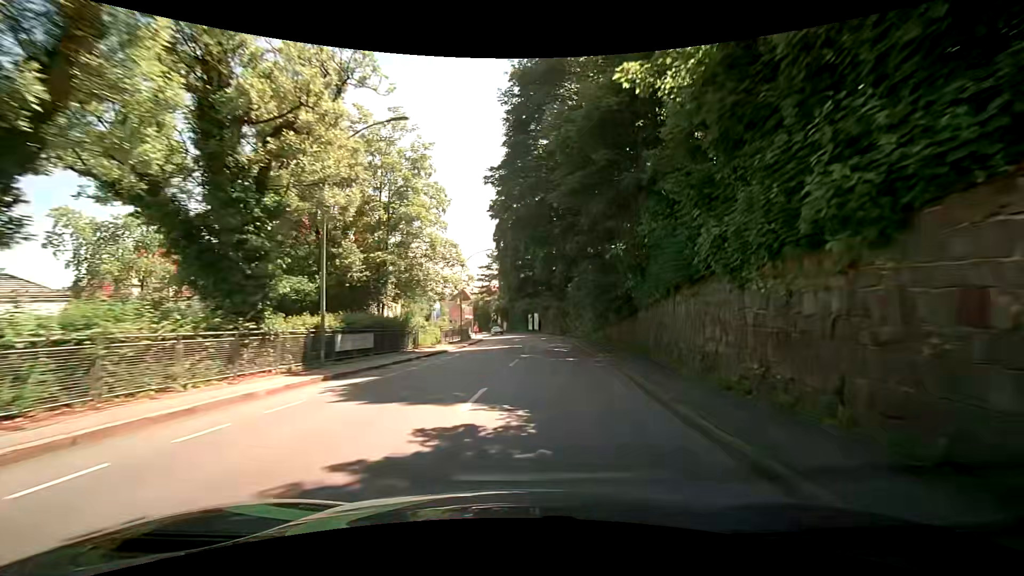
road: tertiary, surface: asphalt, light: Day
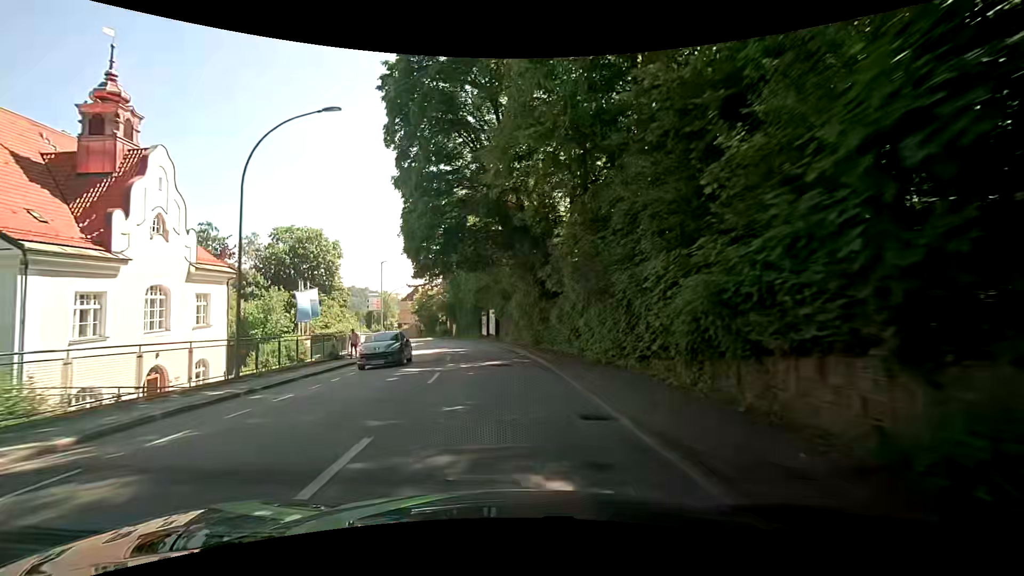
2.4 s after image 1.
(+2.4, +31.4) m; +4°
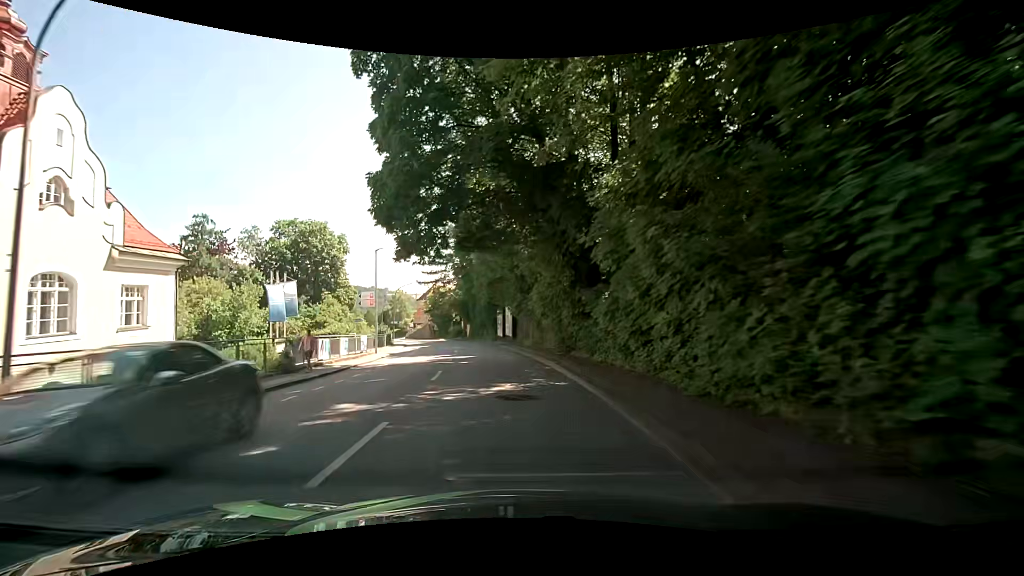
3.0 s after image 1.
(-0.1, +7.9) m; -1°
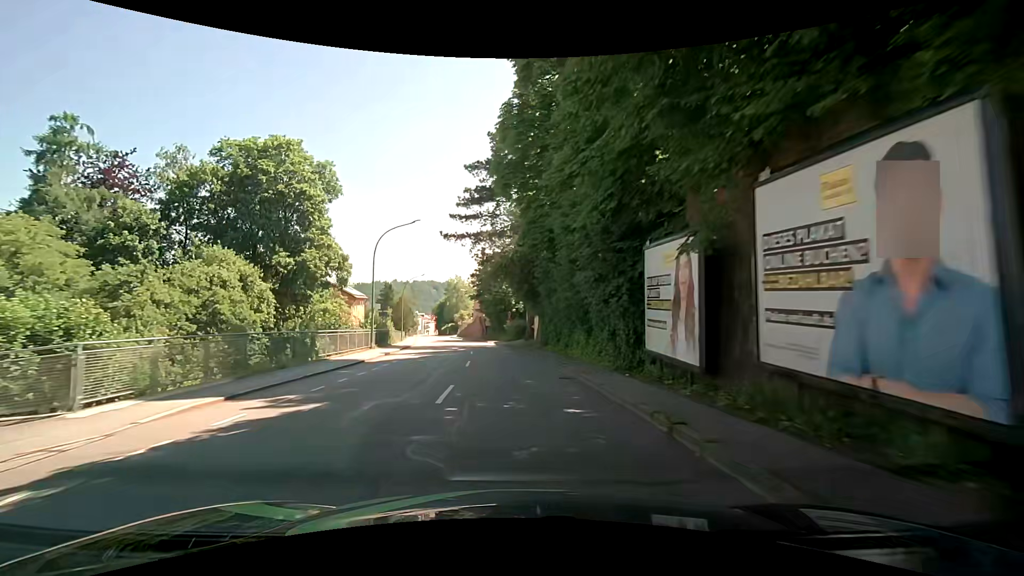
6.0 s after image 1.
(-3.9, +40.6) m; -9°
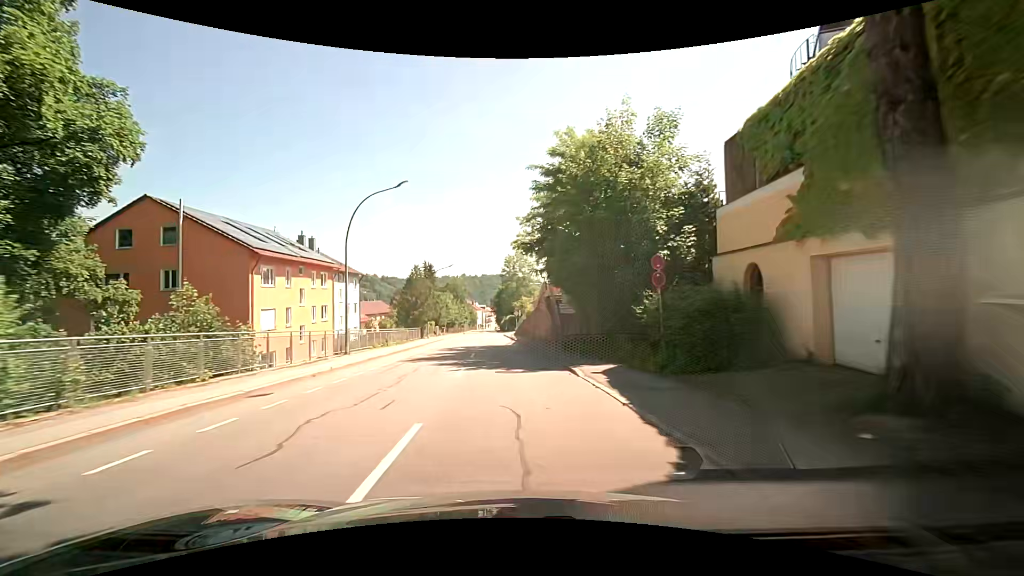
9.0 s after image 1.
(-3.0, +41.2) m; -8°
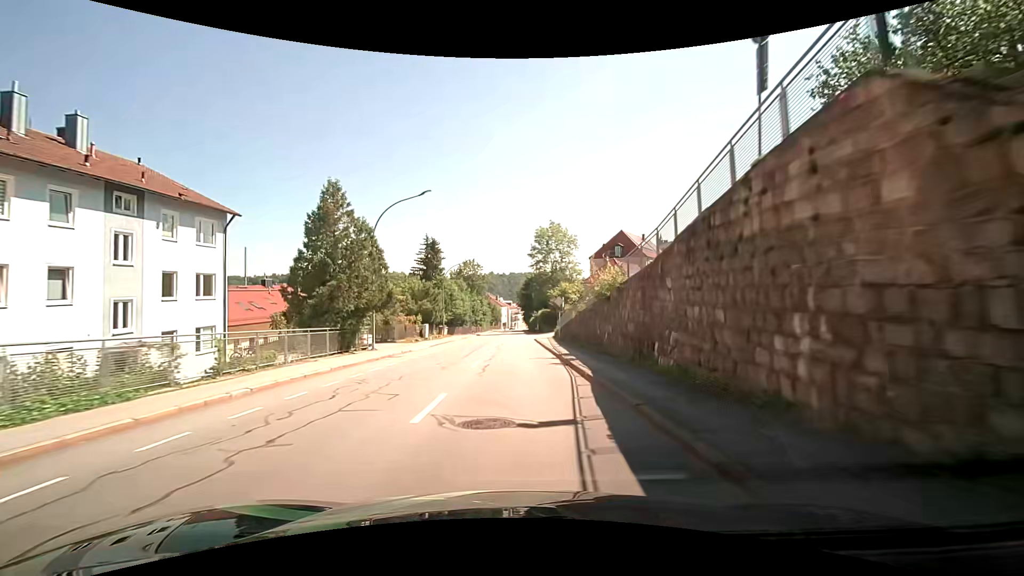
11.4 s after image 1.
(-1.4, +33.2) m; -3°
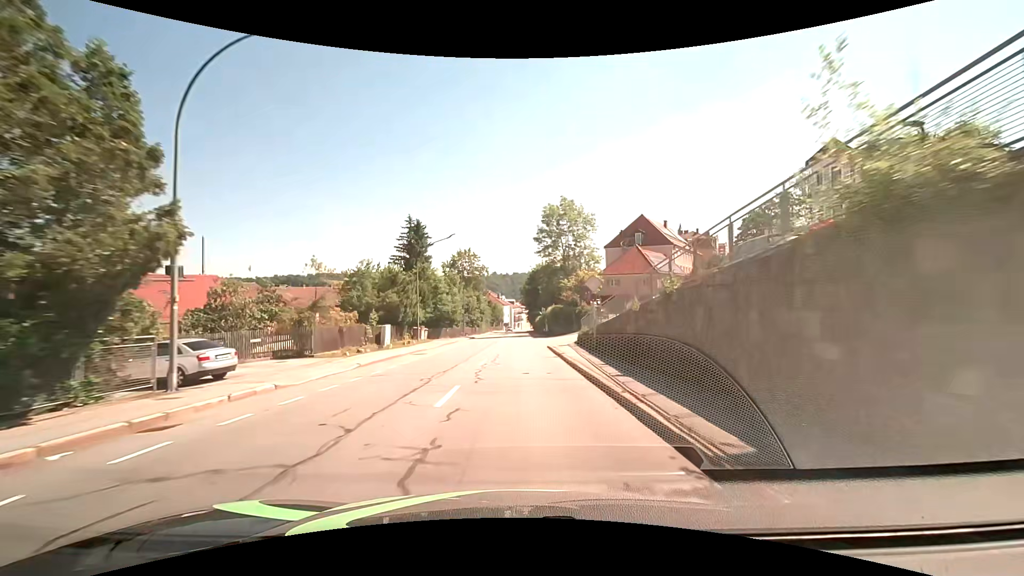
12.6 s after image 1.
(-0.1, +16.6) m; 0°
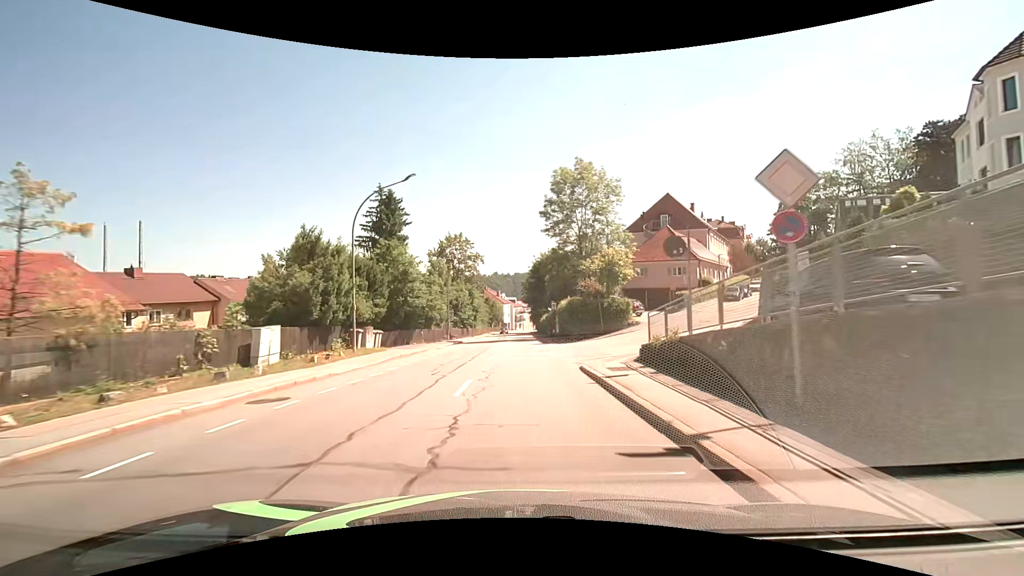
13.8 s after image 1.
(0.0, +16.5) m; 0°
(0, +10) (0, +20) (0, +30) (0, +40) (0, +50) (0, +60) (0, +70) (0, +80) (0, +90) (0, +100) m
